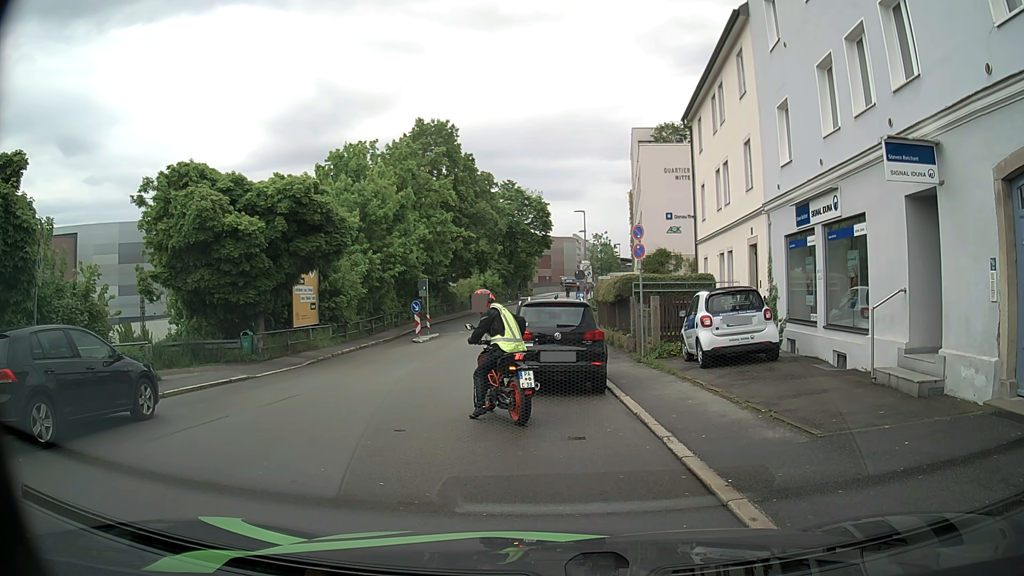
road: residential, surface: asphalt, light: Day
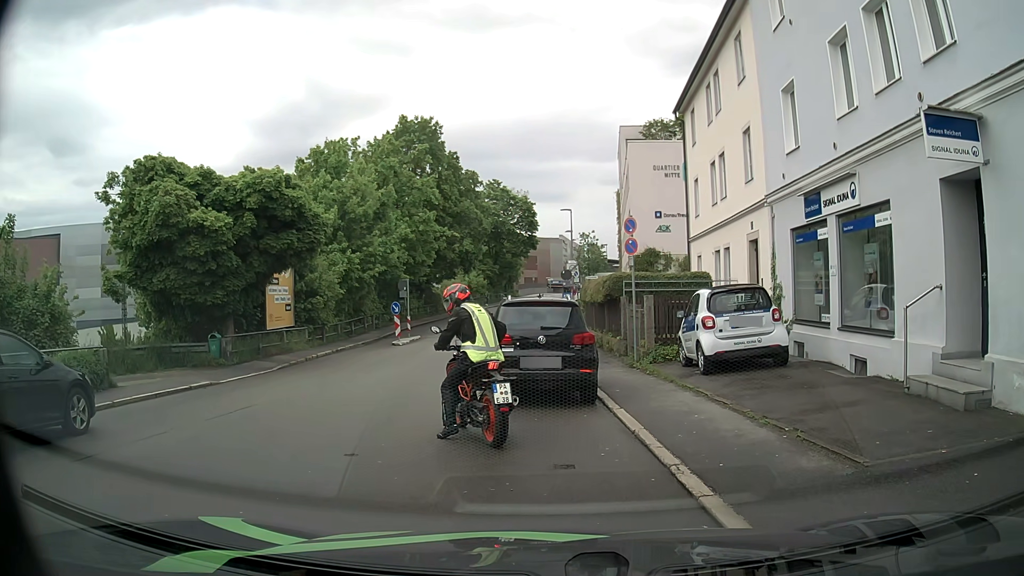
(0.0, +1.4) m; 0°
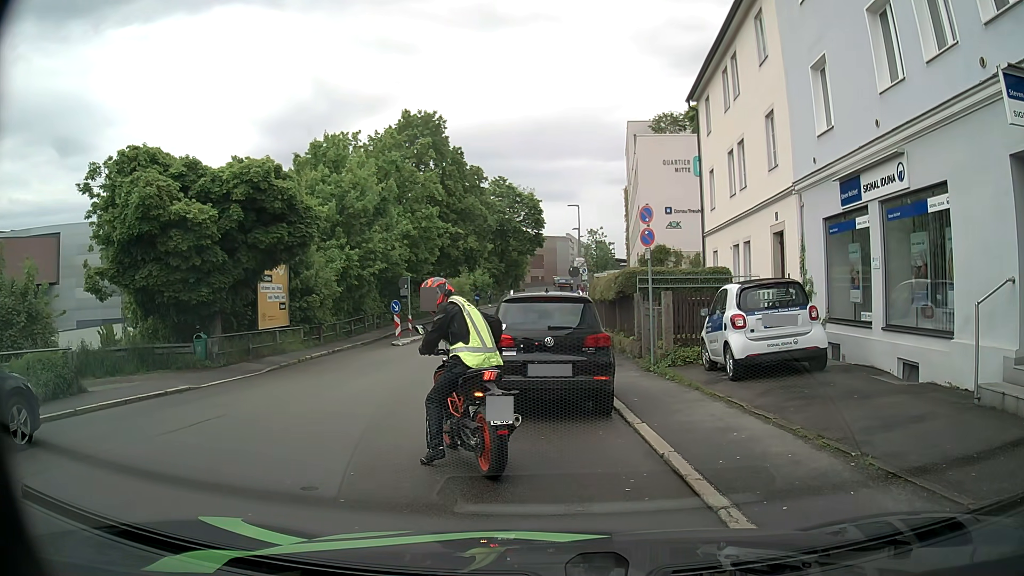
(0.0, +1.4) m; 0°
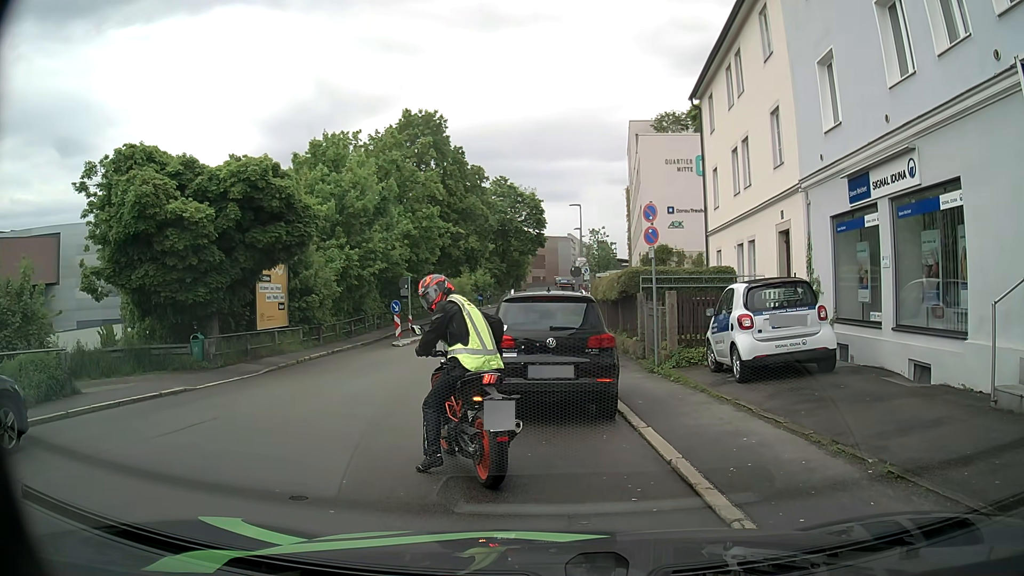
(0.0, +0.3) m; 0°
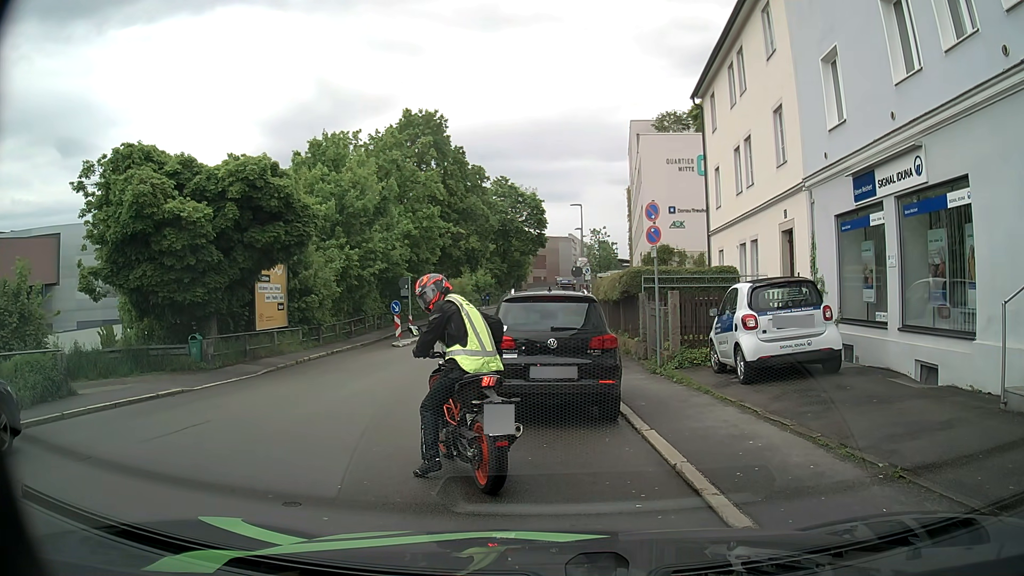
(0.0, +0.2) m; 0°
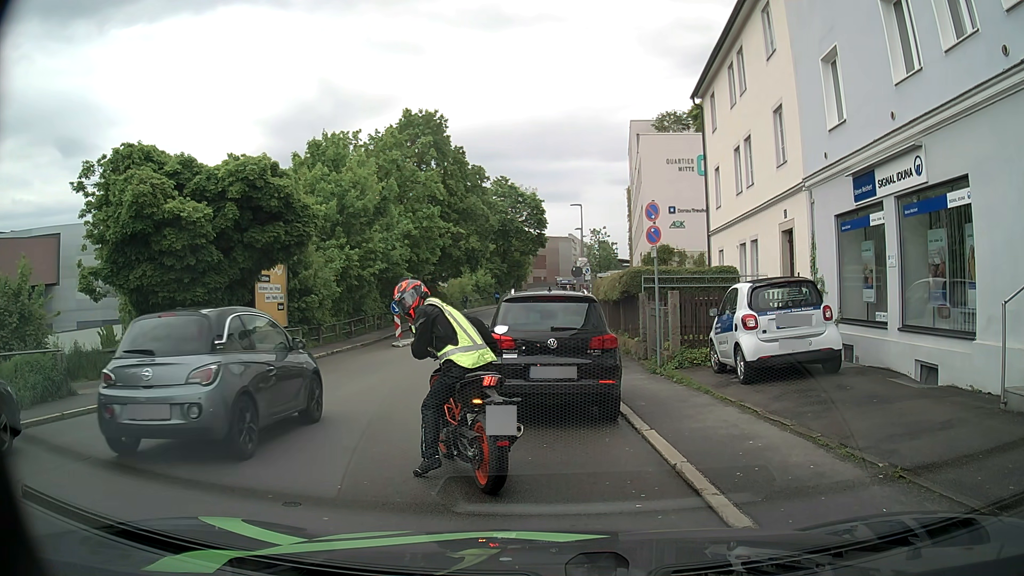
(0.0, +0.1) m; 0°
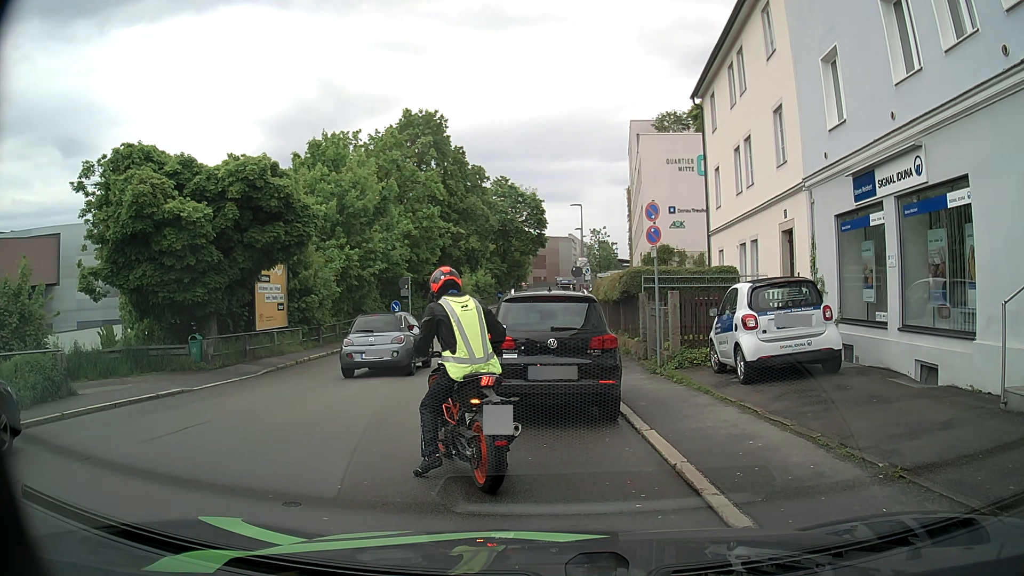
(0.0, 0.0) m; 0°
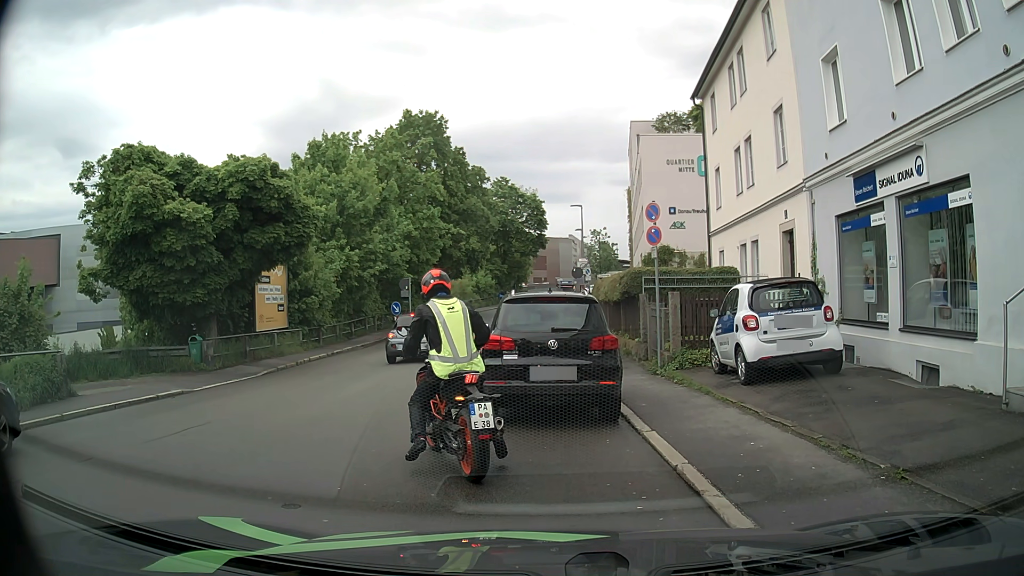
(0.0, 0.0) m; 0°
